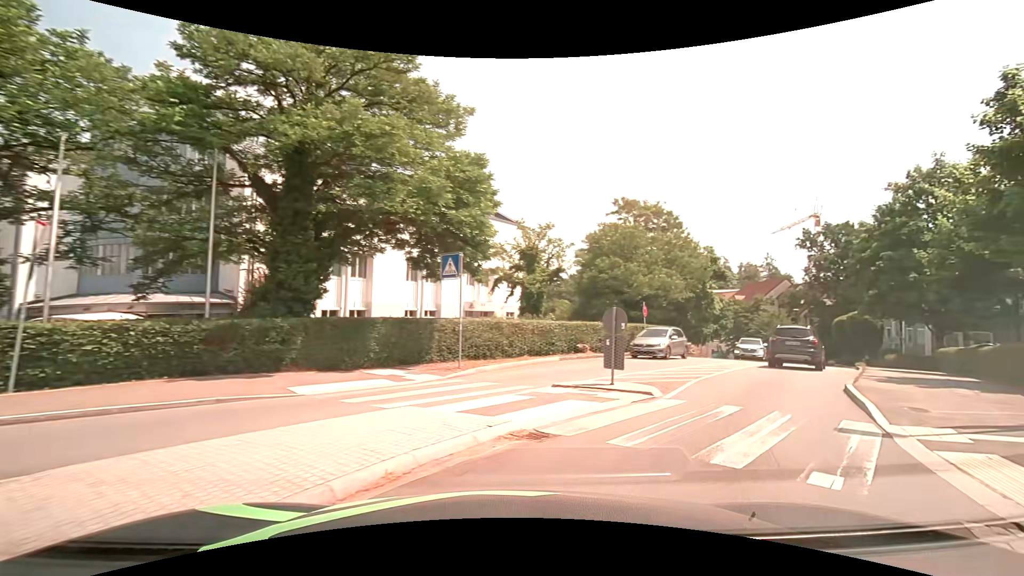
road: tertiary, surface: asphalt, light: Day
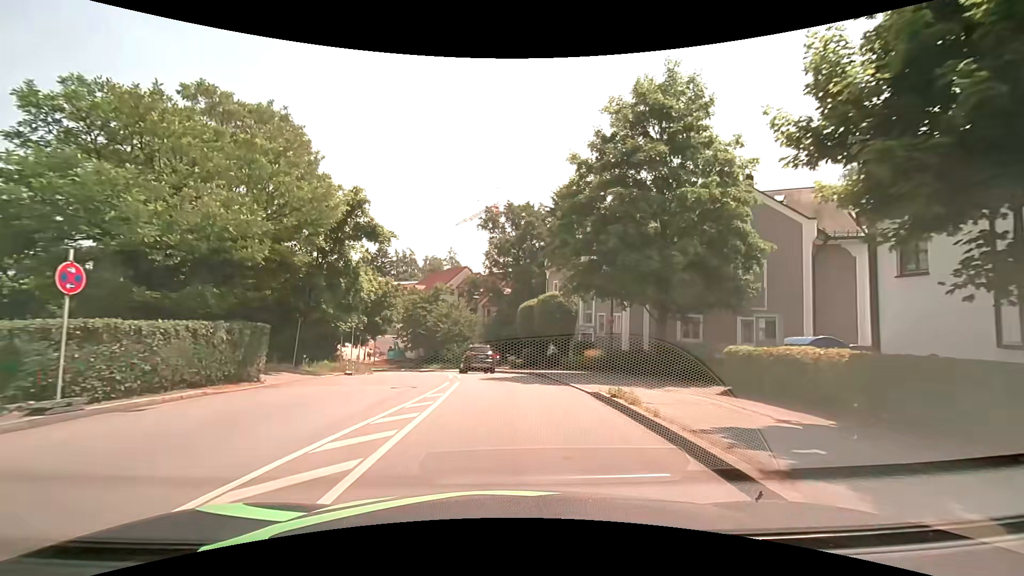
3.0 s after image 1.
(+8.7, +18.2) m; +34°
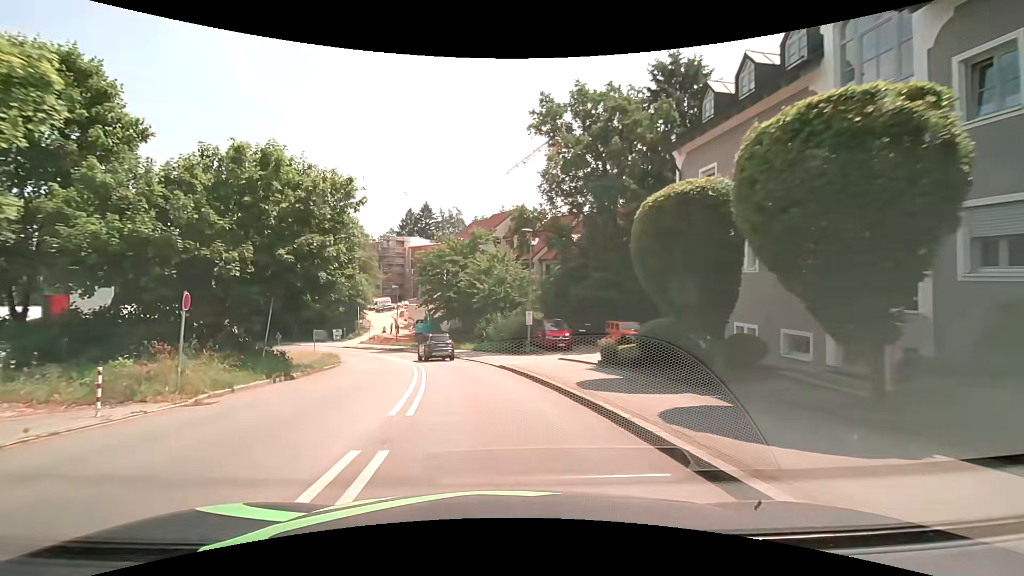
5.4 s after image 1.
(-1.0, +24.7) m; -6°
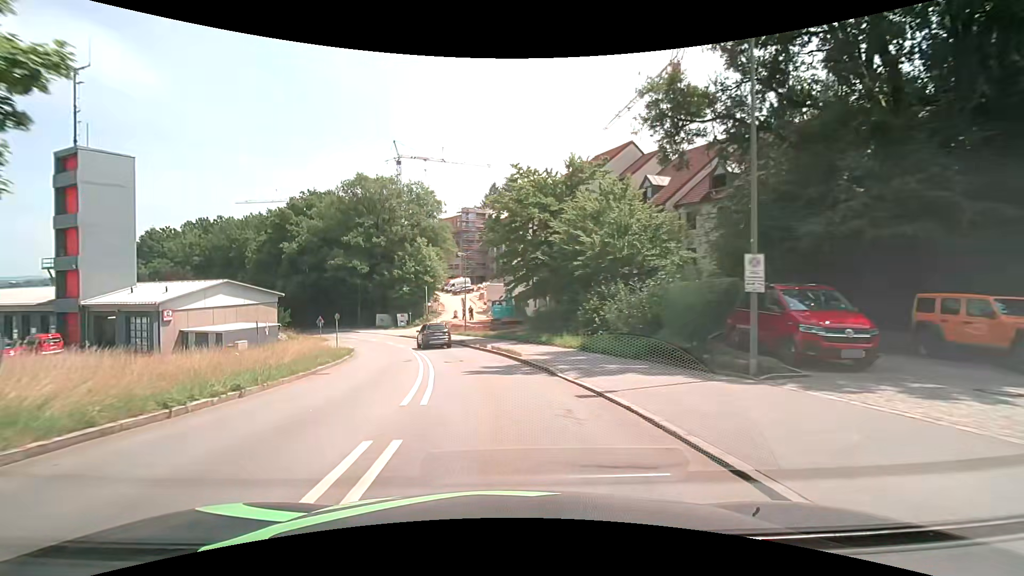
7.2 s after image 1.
(-1.9, +20.1) m; -11°
